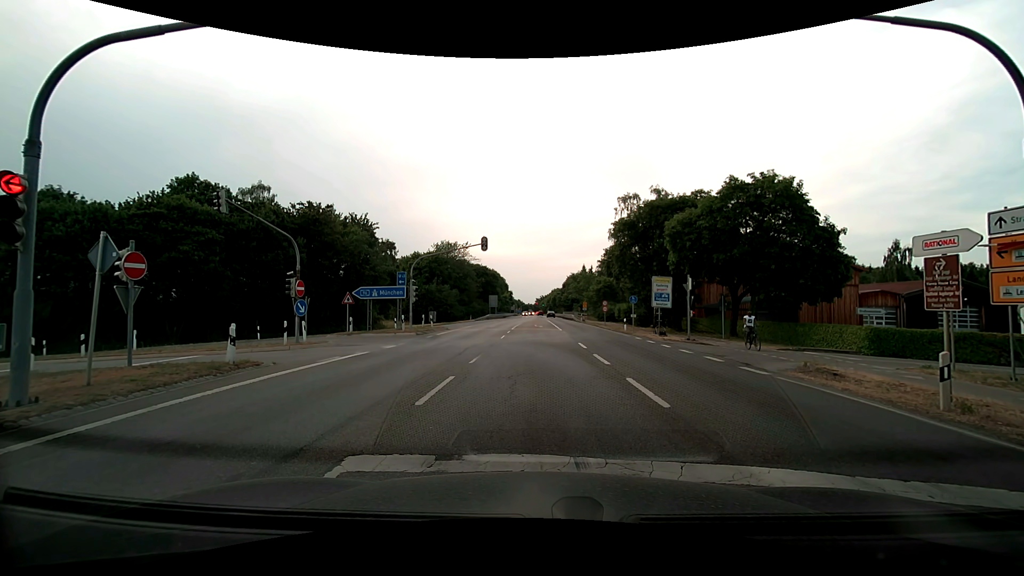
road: secondary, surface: asphalt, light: Day
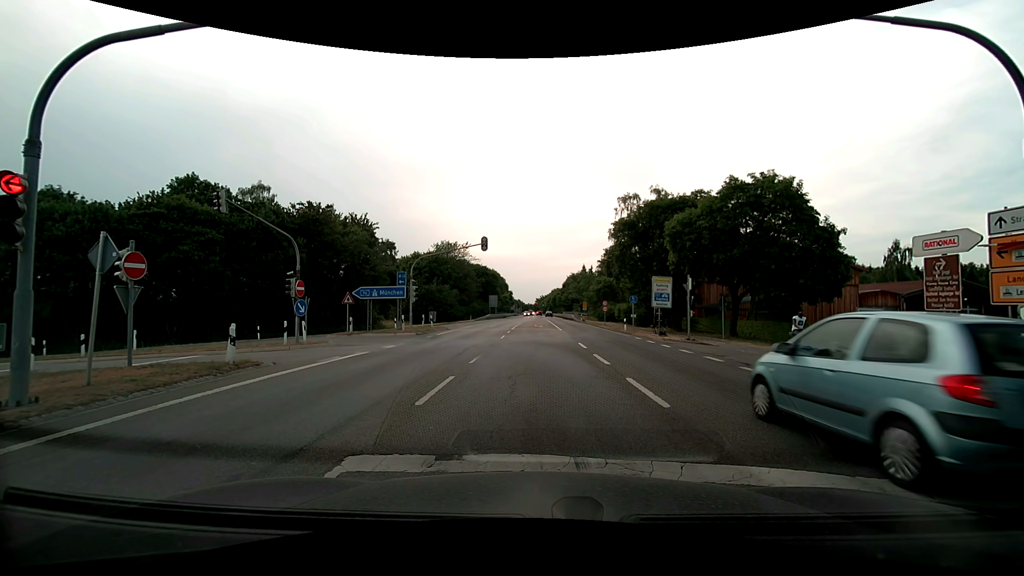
(0.0, 0.0) m; 0°
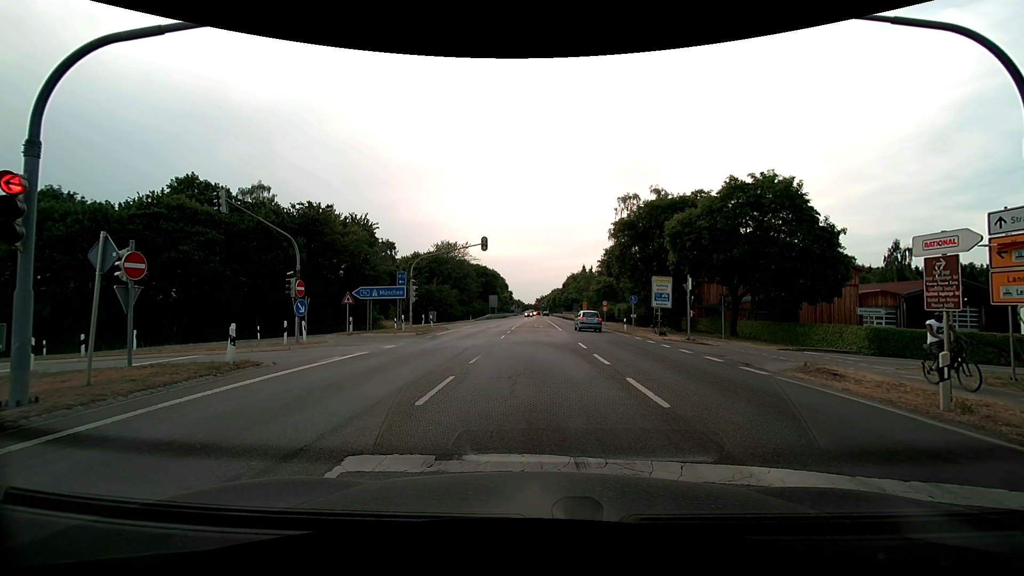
(0.0, 0.0) m; 0°
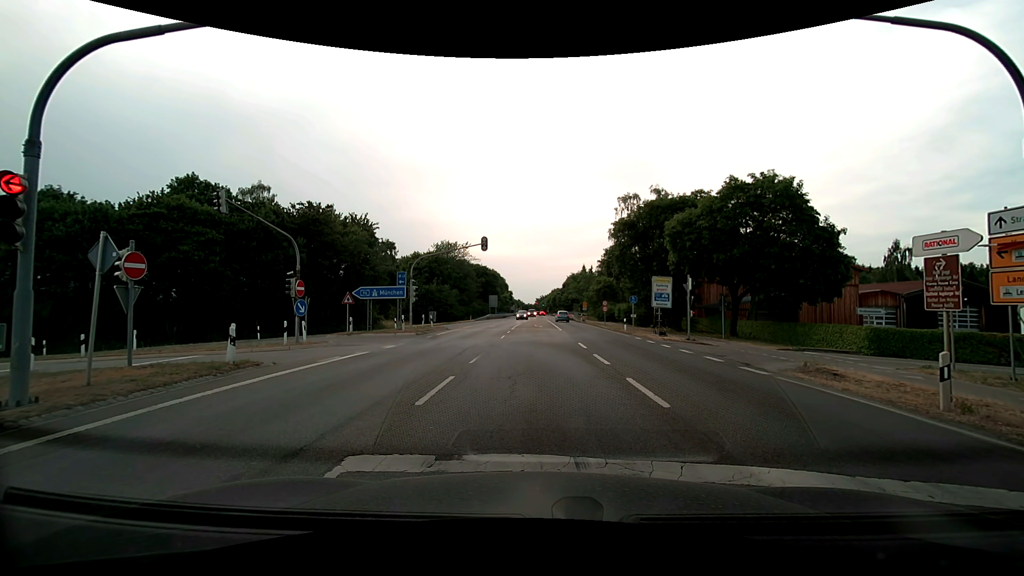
(0.0, 0.0) m; 0°
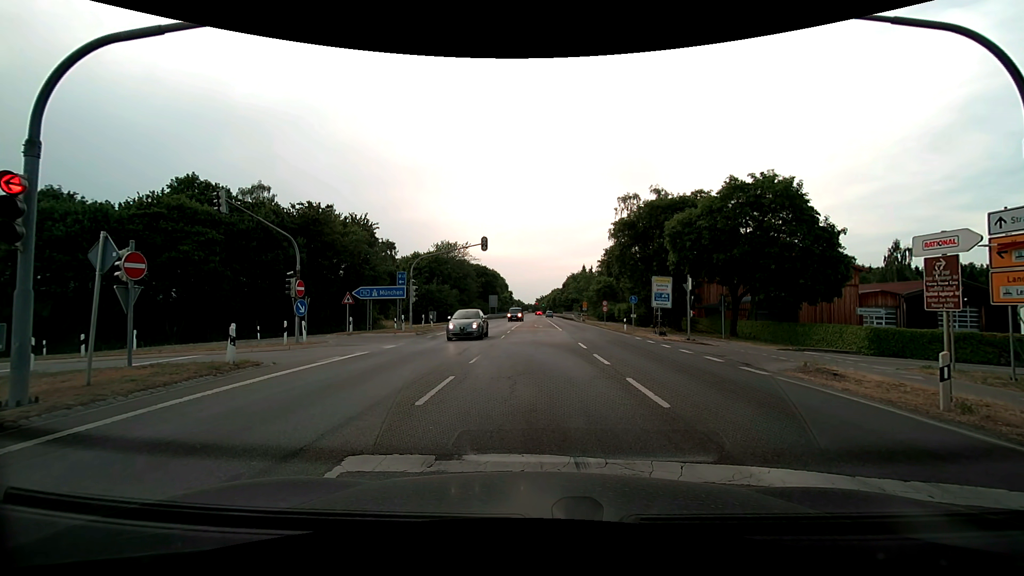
(0.0, 0.0) m; 0°
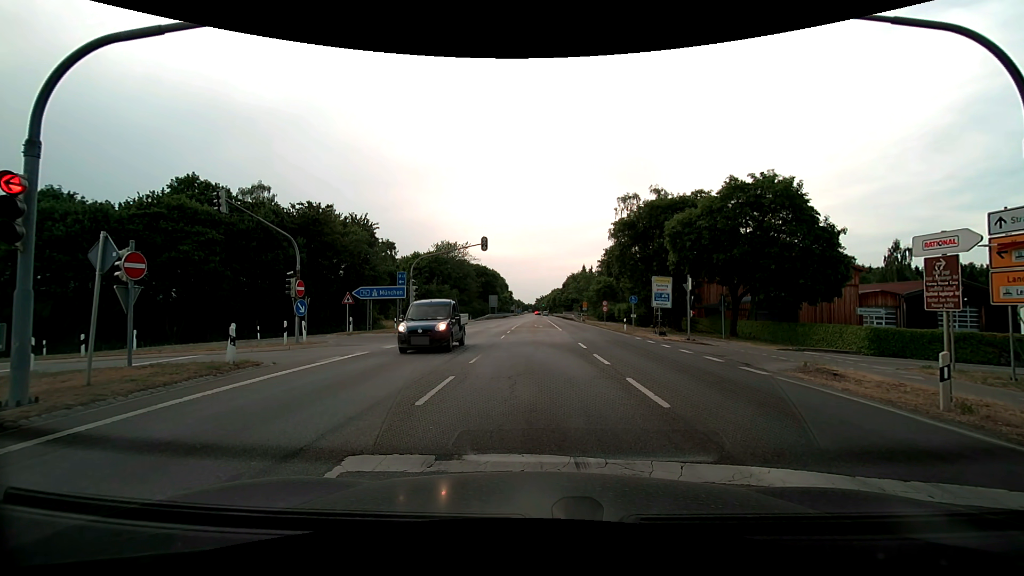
(0.0, 0.0) m; 0°
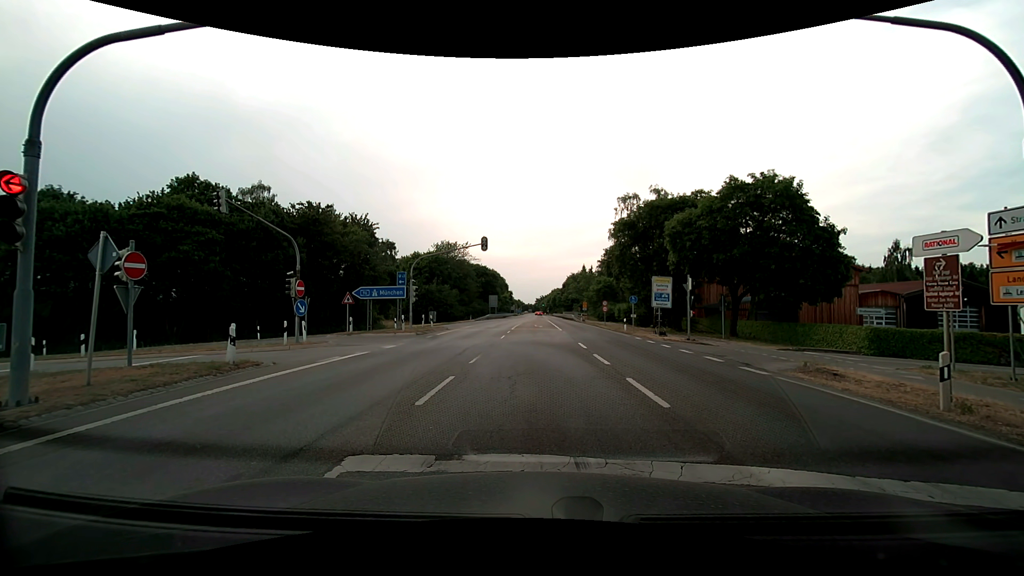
(0.0, 0.0) m; 0°
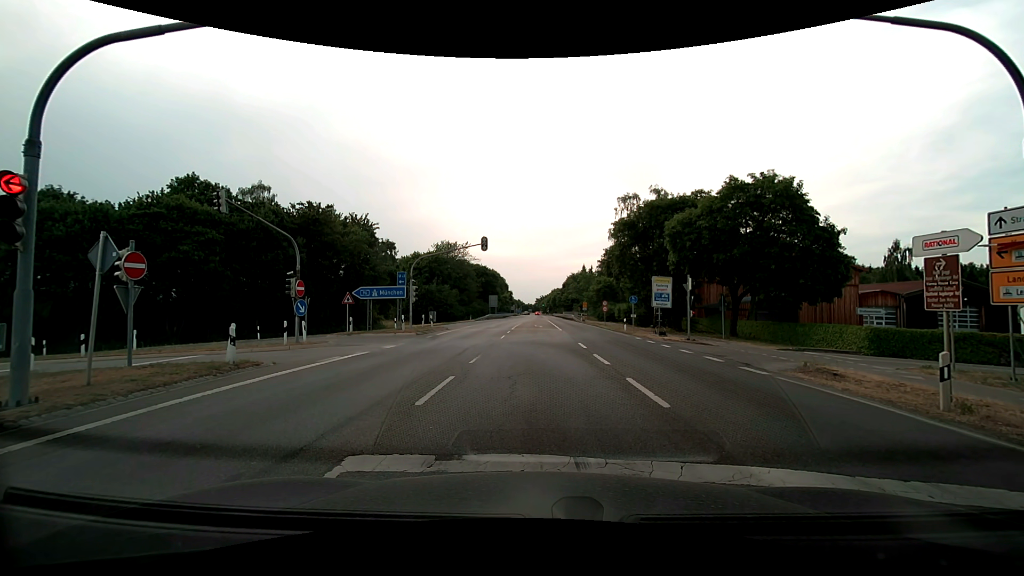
(0.0, 0.0) m; 0°
(0, +10) (-1, +20) (-7, +28) (-16, +31) (-26, +31) (-36, +30) (-46, +30) (-56, +29) (-66, +29) (-76, +29) m
